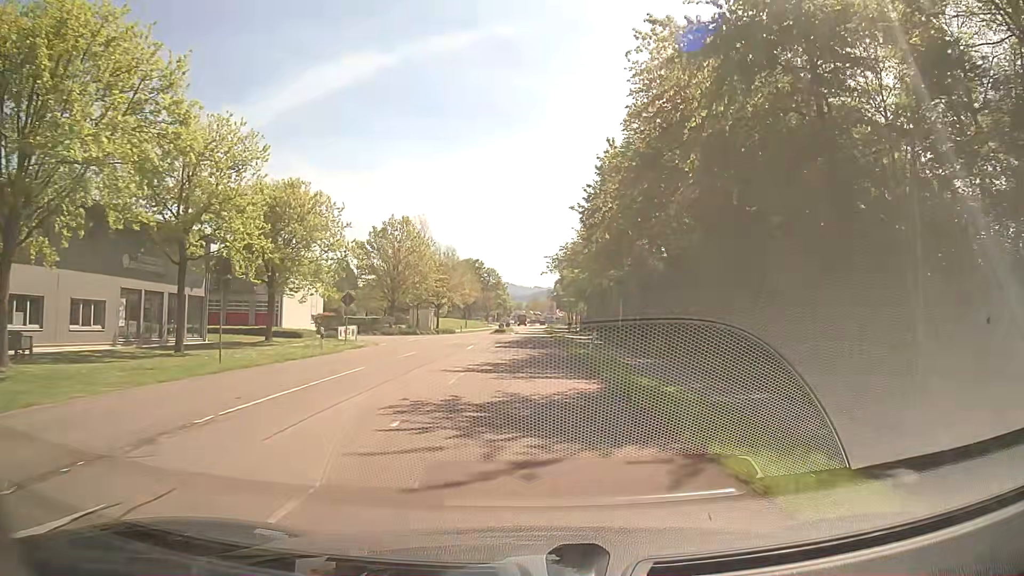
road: secondary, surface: asphalt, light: Day
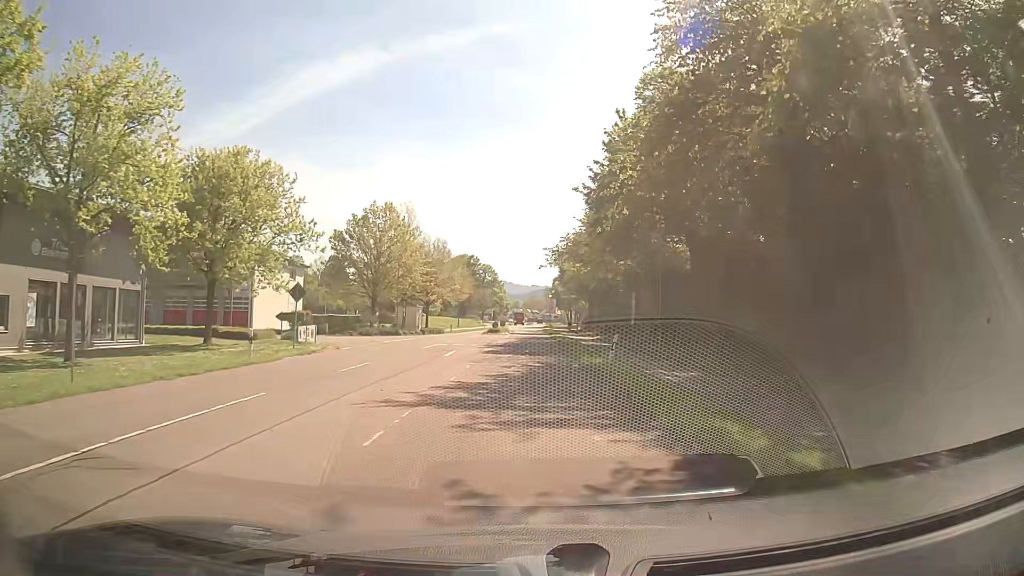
(0.0, +7.3) m; 0°
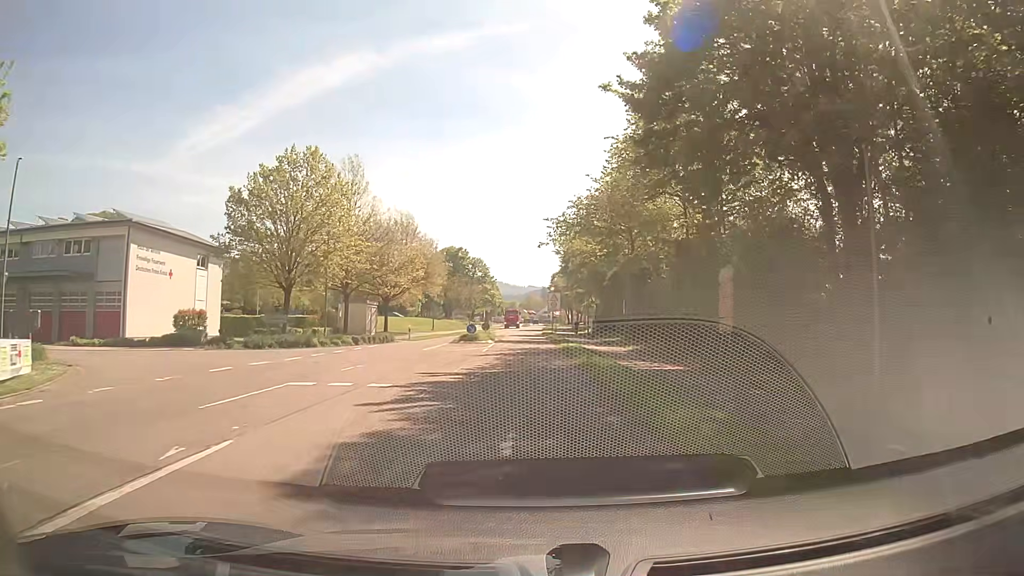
(+0.3, +21.6) m; +1°
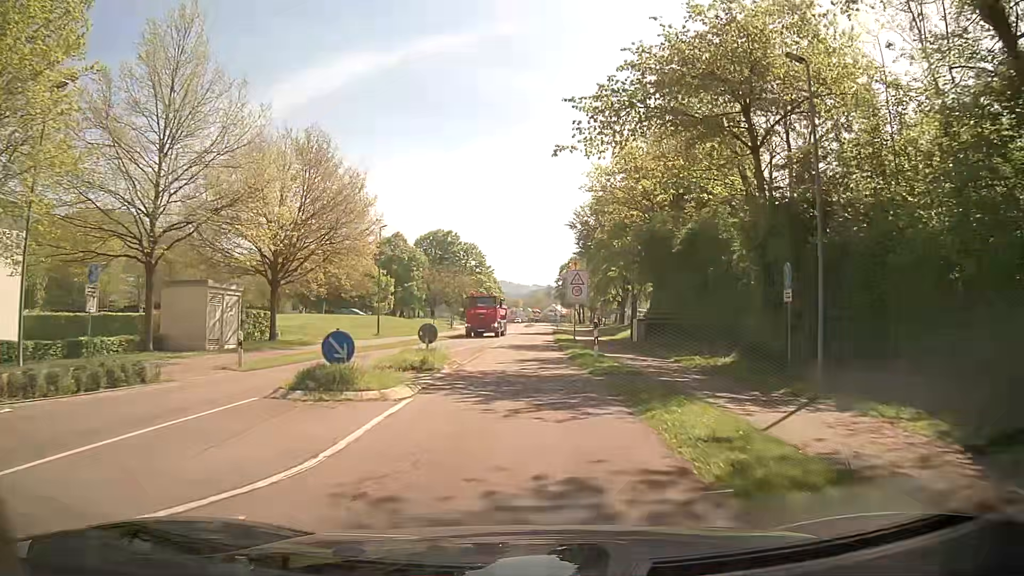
(-0.1, +27.9) m; -1°
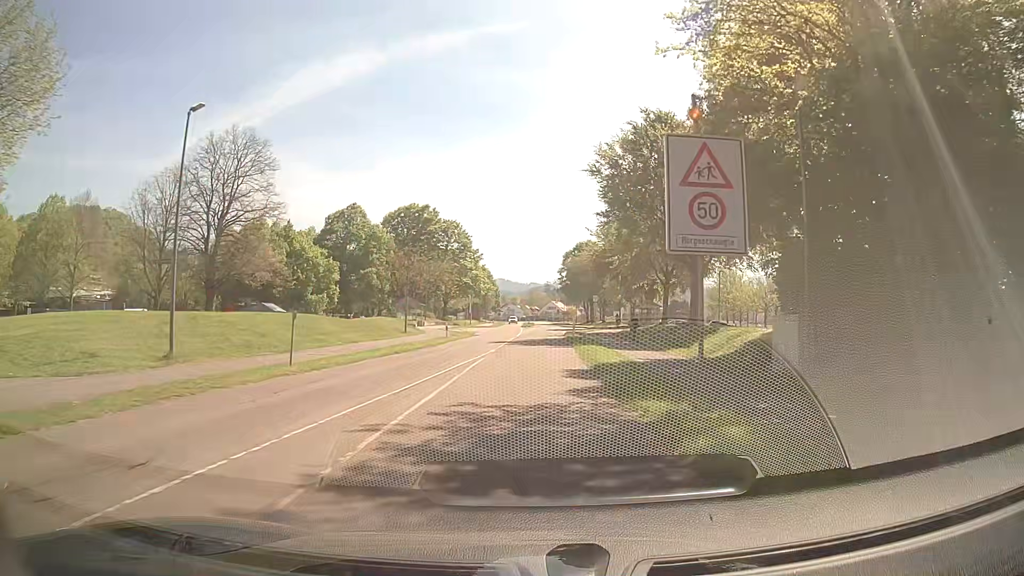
(+0.2, +27.1) m; 0°
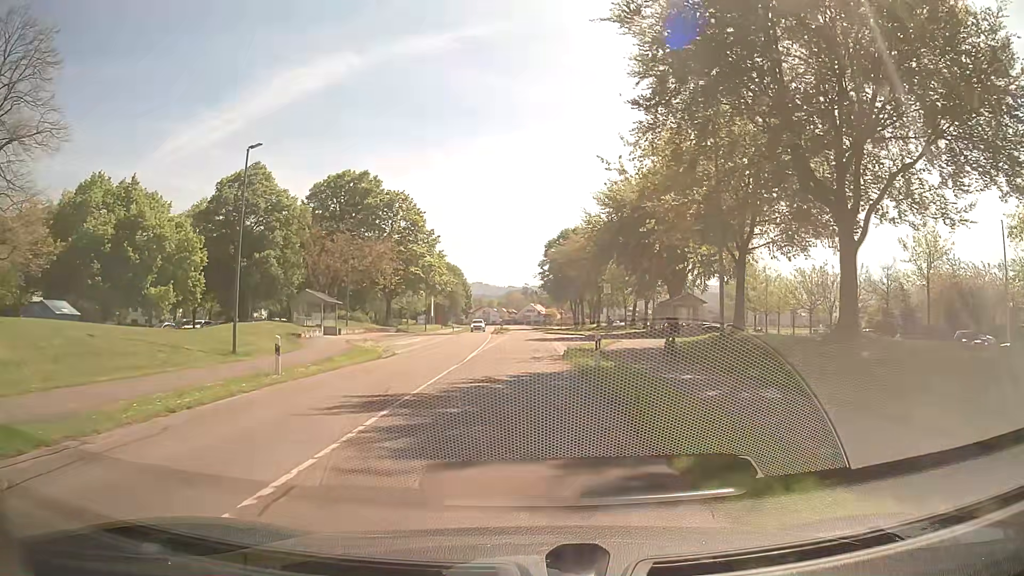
(+0.6, +25.5) m; +2°
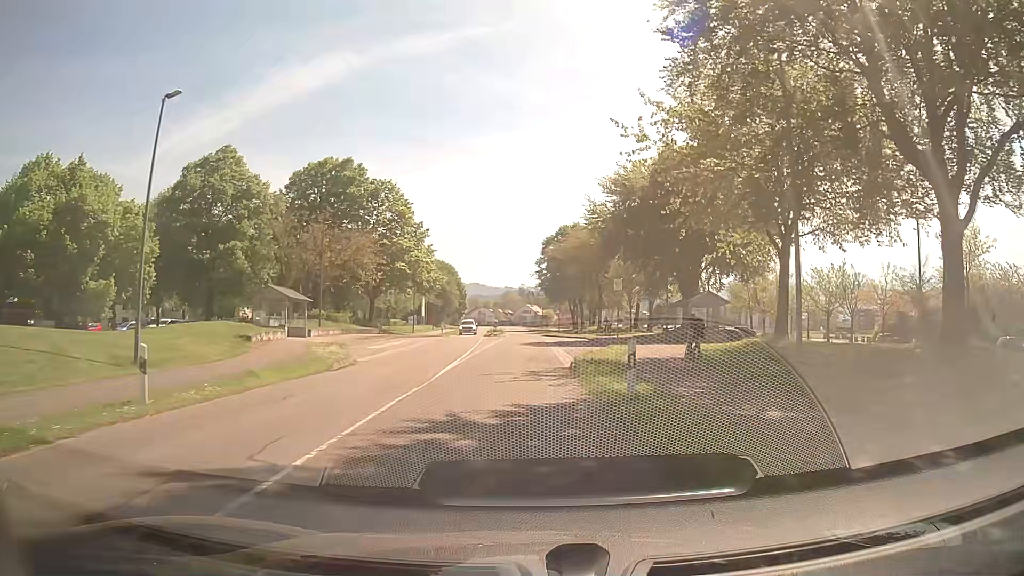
(0.0, +6.1) m; 0°
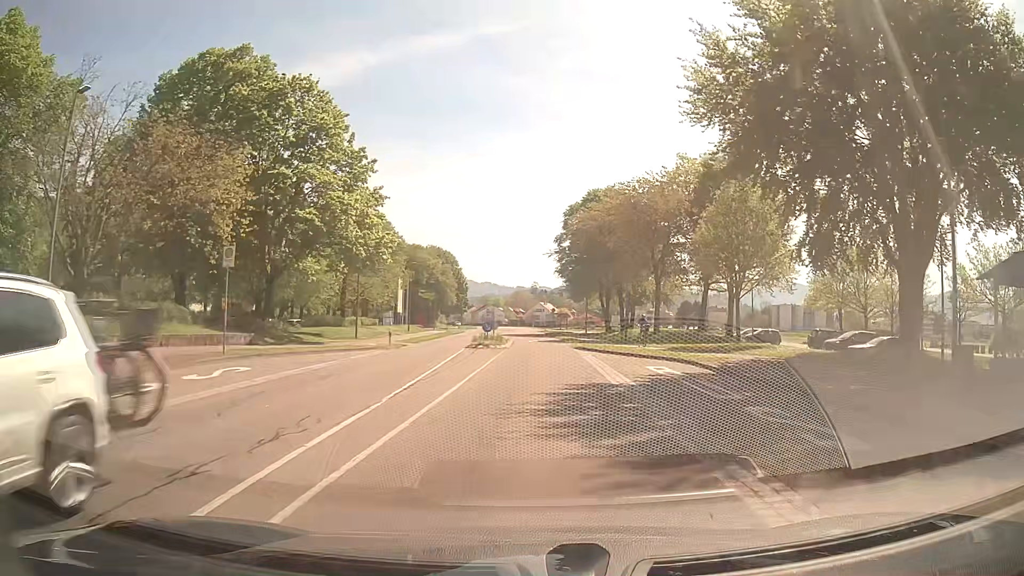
(-0.4, +30.2) m; -1°
(0, +10) (0, +20) (+1, +30) (+1, +40) (+1, +50) (+1, +60) (+1, +70) (+1, +80) (+1, +90) (+4, +99) m
